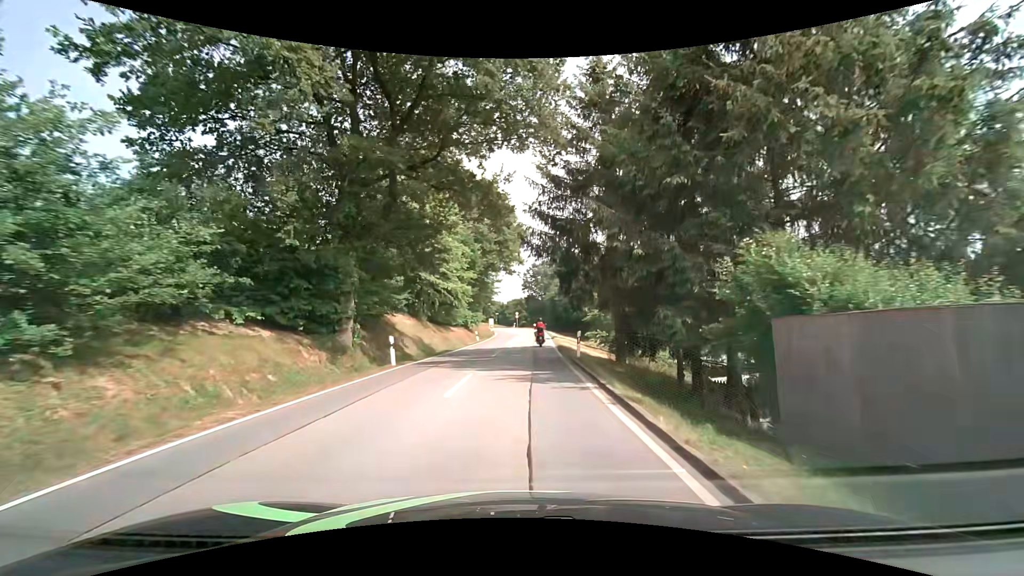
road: tertiary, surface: asphalt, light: Day
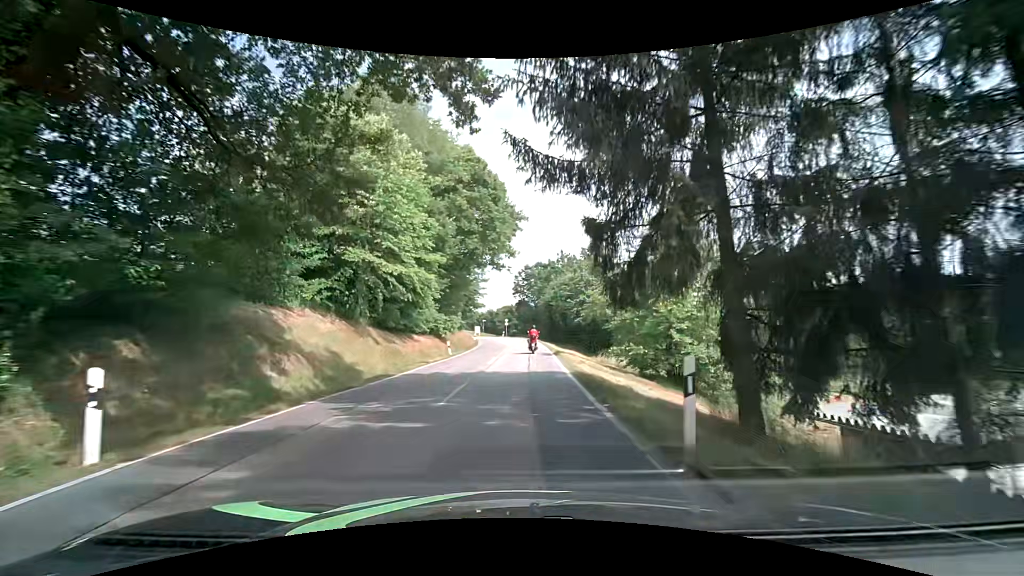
(+0.2, +12.8) m; +1°
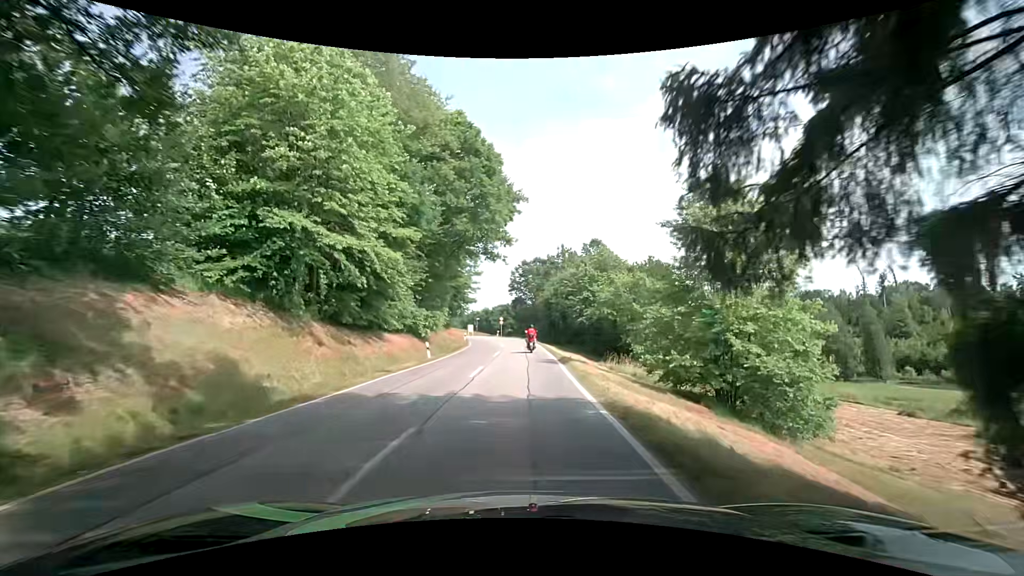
(0.0, +6.4) m; 0°
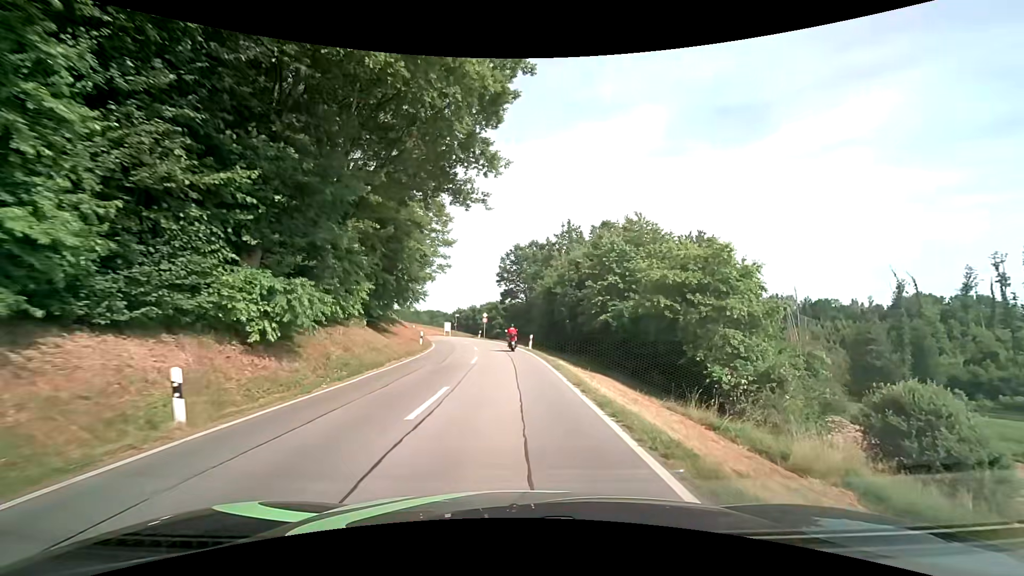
(+0.5, +19.4) m; +2°
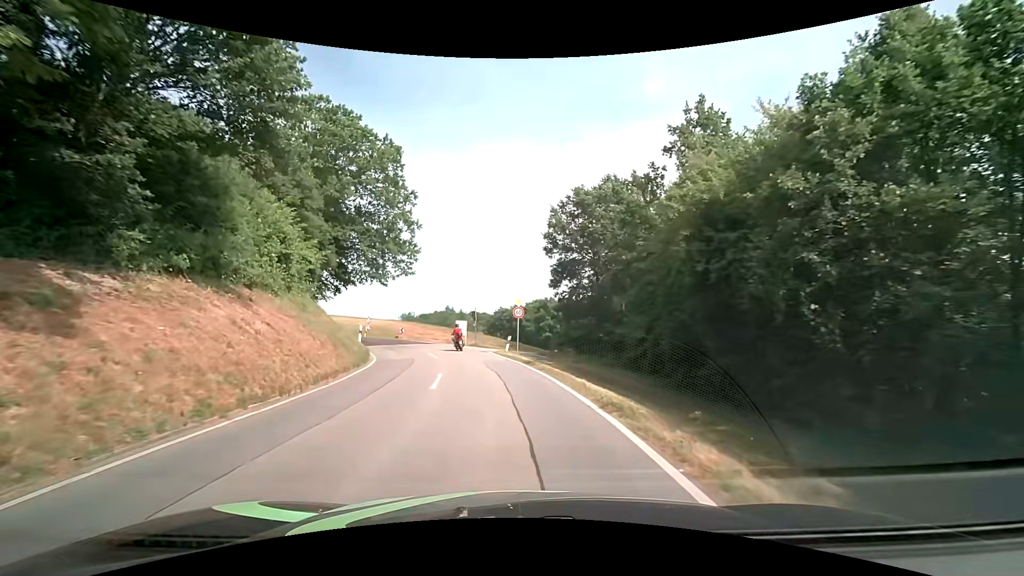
(-0.9, +32.8) m; -5°
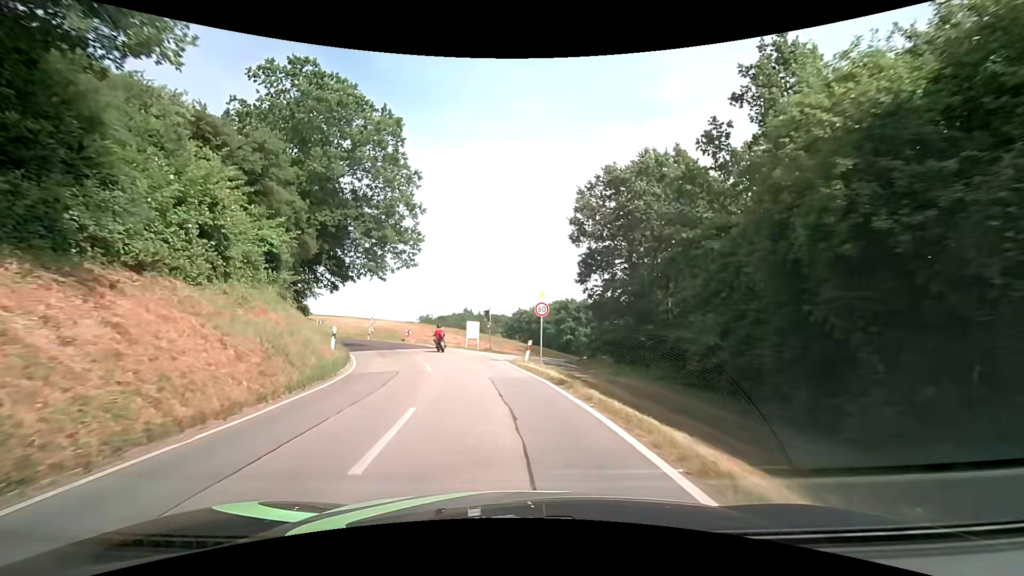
(-0.1, +6.6) m; -2°
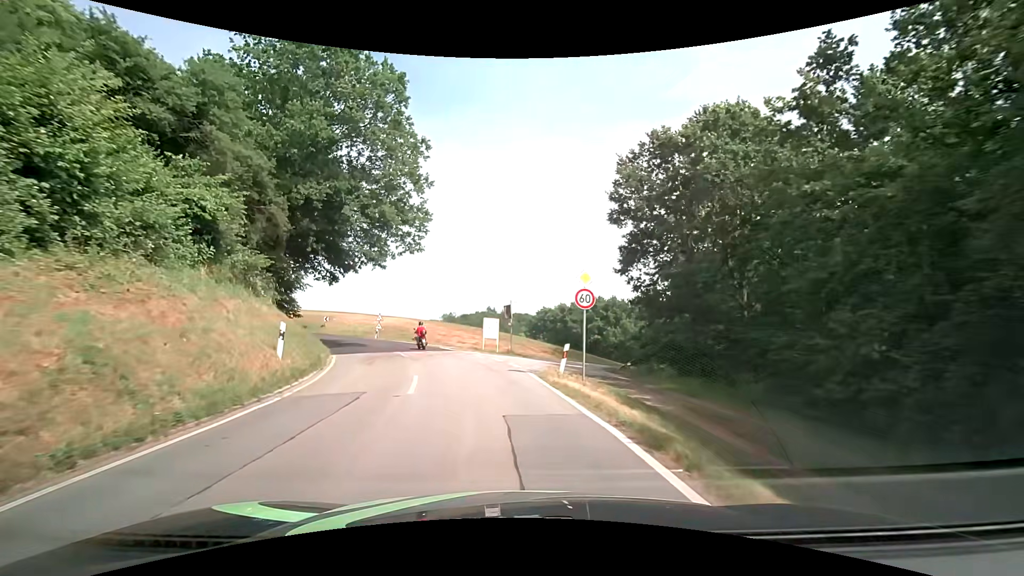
(-0.1, +6.5) m; -3°
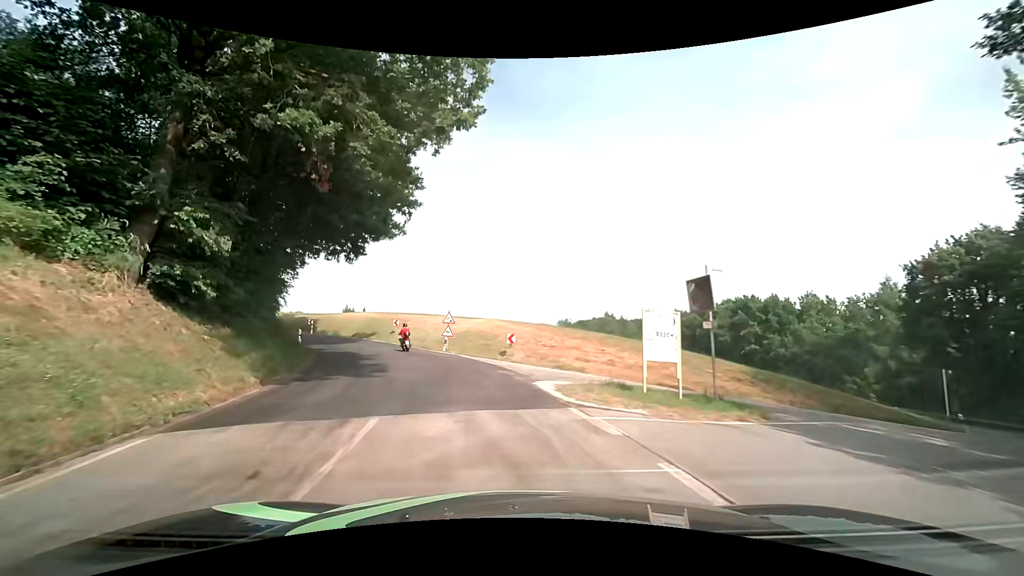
(-1.9, +19.4) m; -12°
(-1, +10) (-3, +20) (-6, +29) (-11, +38) (-16, +46) (-23, +54) (-31, +60) (-39, +65) (-49, +69) (-58, +72) m
